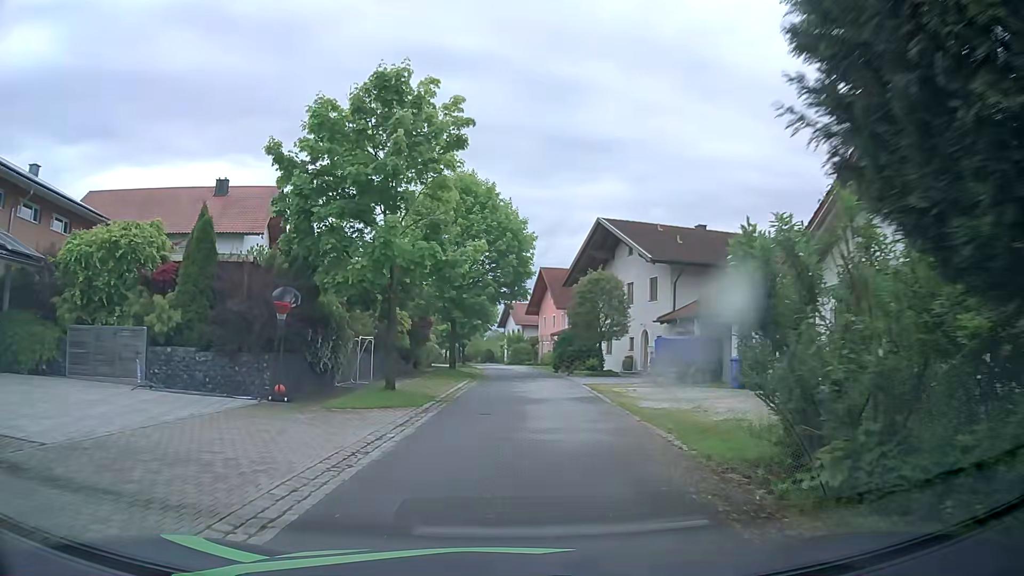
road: residential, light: Day
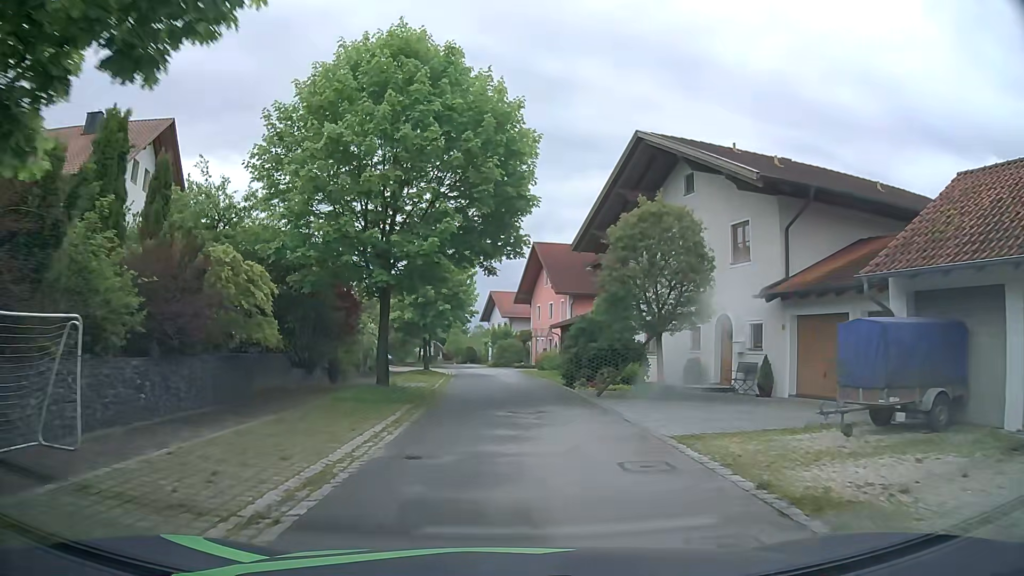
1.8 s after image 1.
(+0.9, +15.7) m; +4°
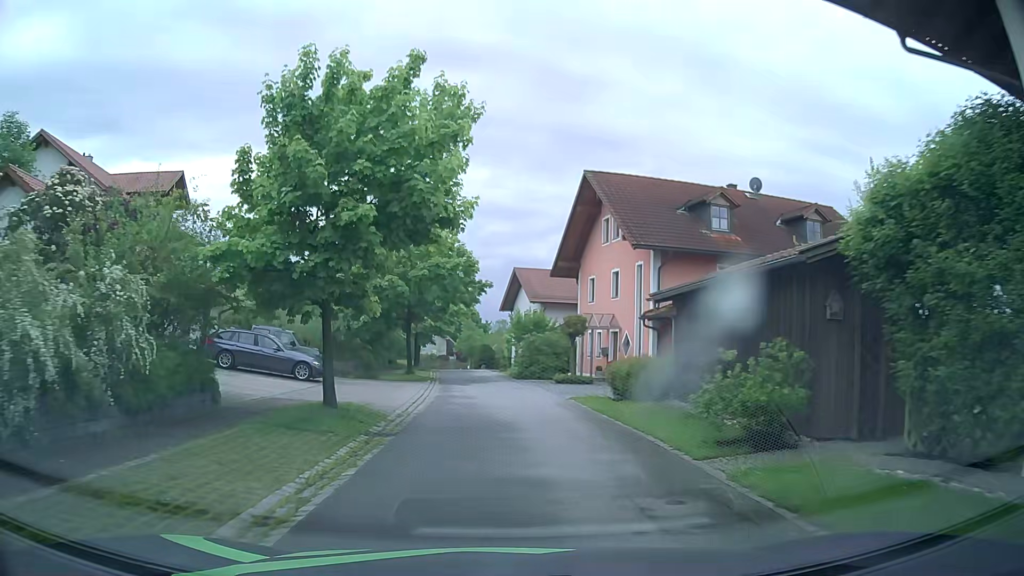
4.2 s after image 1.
(-0.8, +22.7) m; -5°
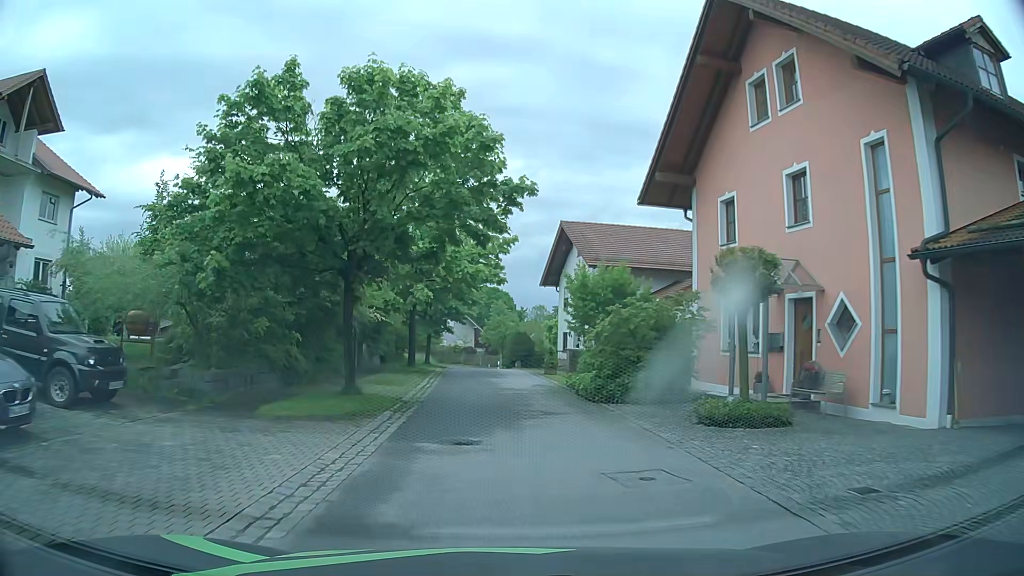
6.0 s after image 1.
(+0.1, +17.8) m; -1°
(0, +10) (-1, +20) (-1, +30) (-2, +40) (-3, +50) (-4, +60) (-7, +69) (-13, +78) (-20, +84) (-29, +89) m
